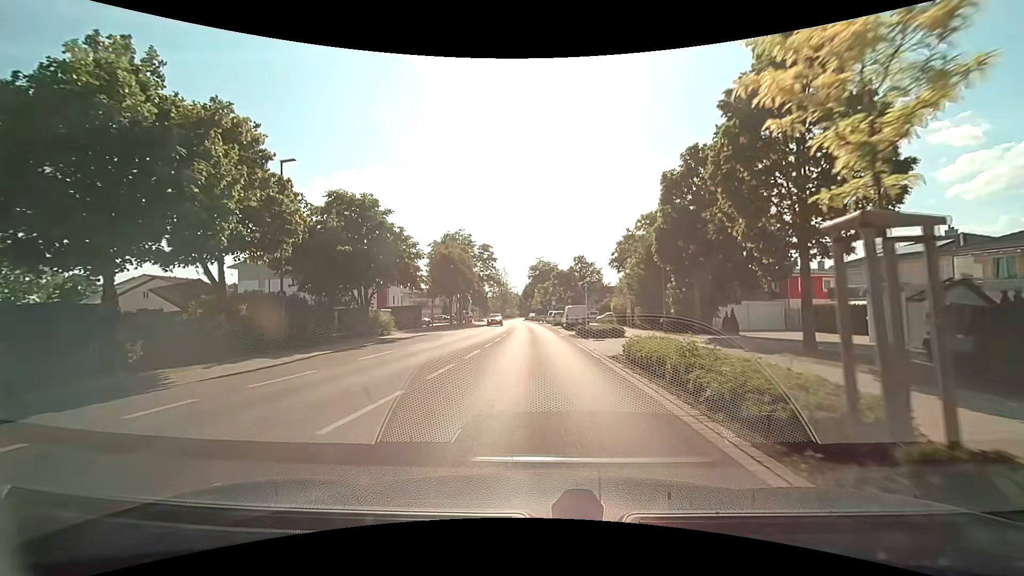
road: tertiary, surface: asphalt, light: Day
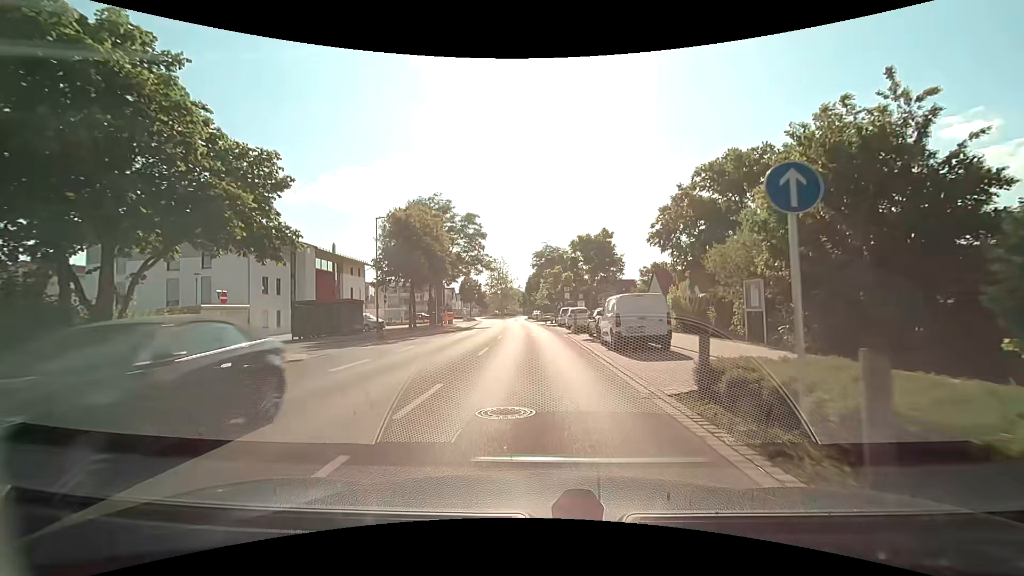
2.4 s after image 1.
(-0.2, +22.0) m; -1°
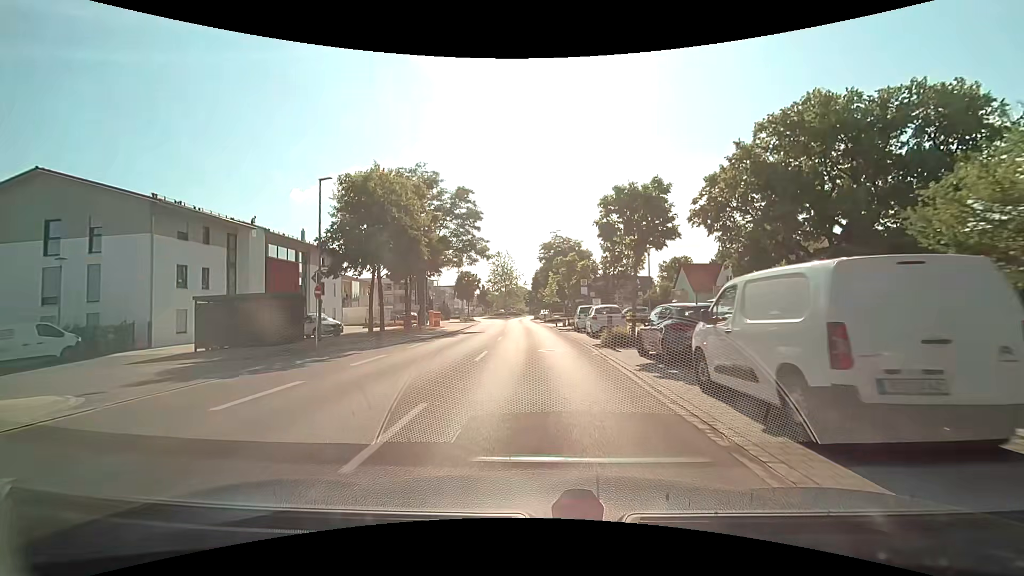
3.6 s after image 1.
(0.0, +11.1) m; 0°
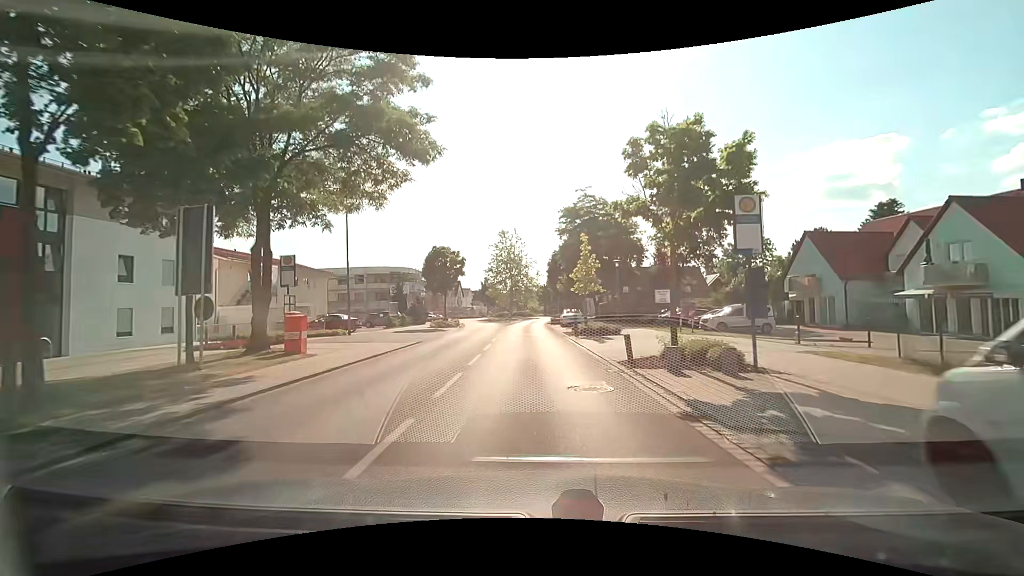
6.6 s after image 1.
(-0.5, +28.2) m; -2°
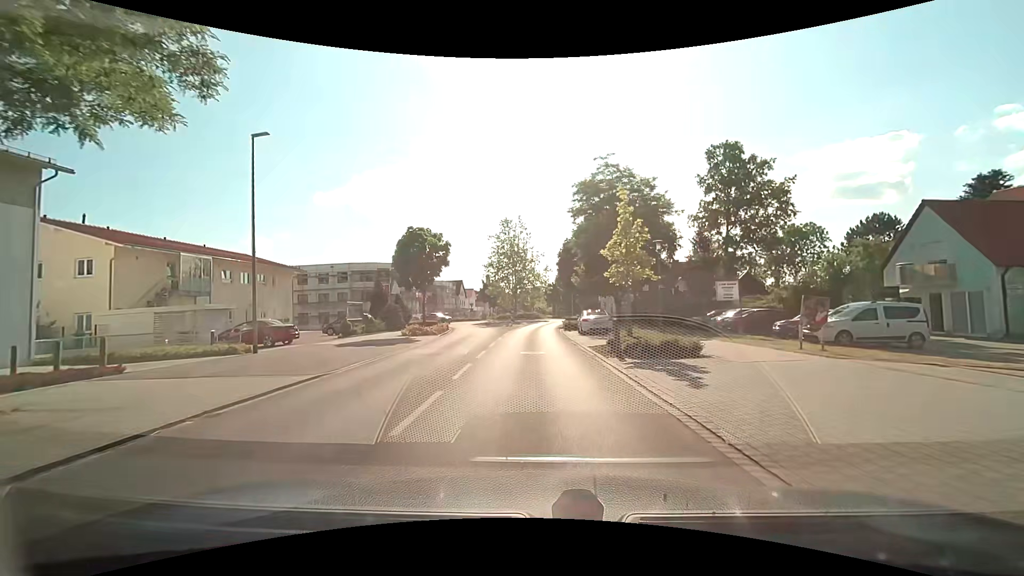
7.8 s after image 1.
(-0.1, +11.2) m; 0°
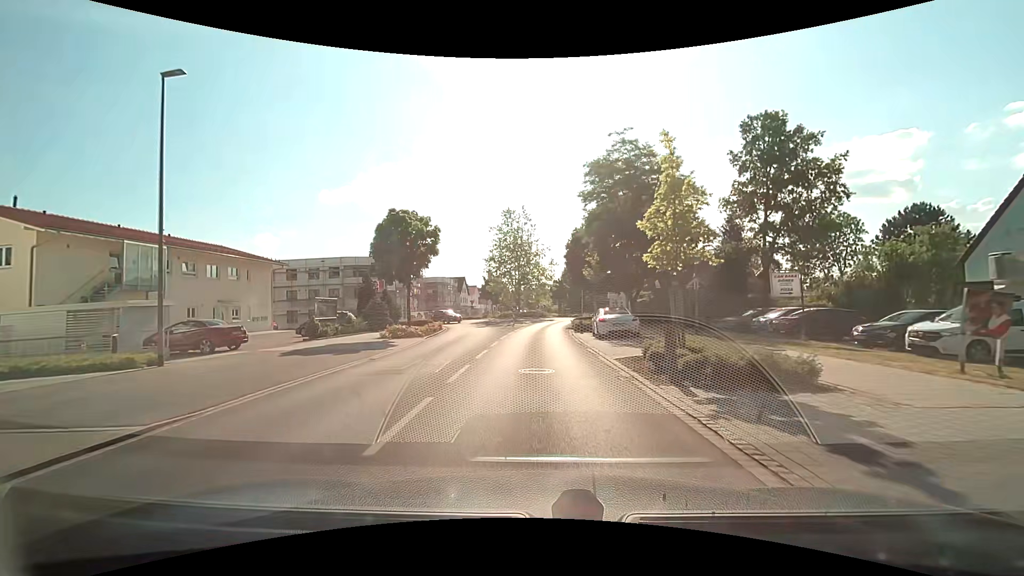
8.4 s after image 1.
(-0.1, +5.4) m; -1°
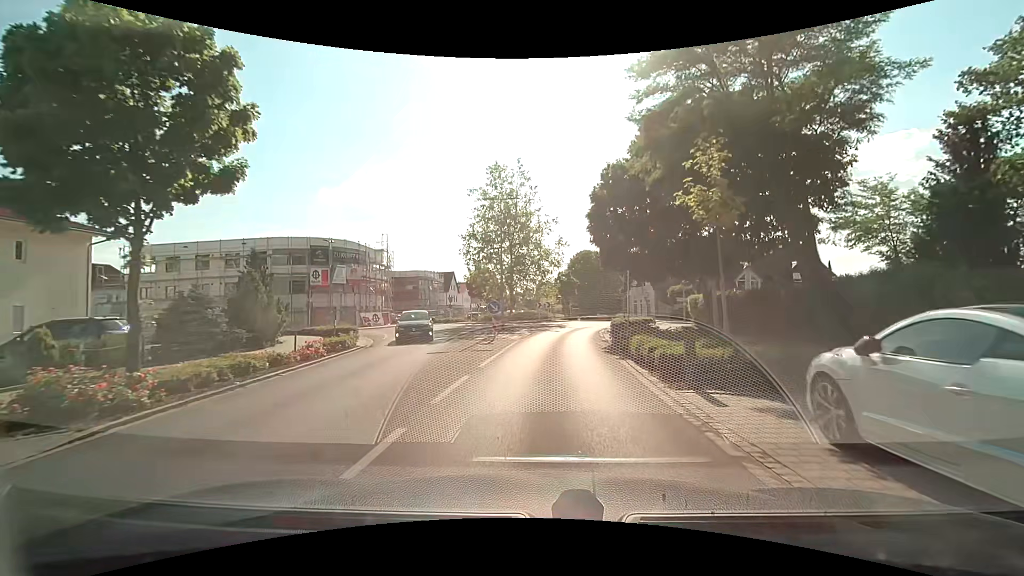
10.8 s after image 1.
(-0.2, +20.0) m; 0°
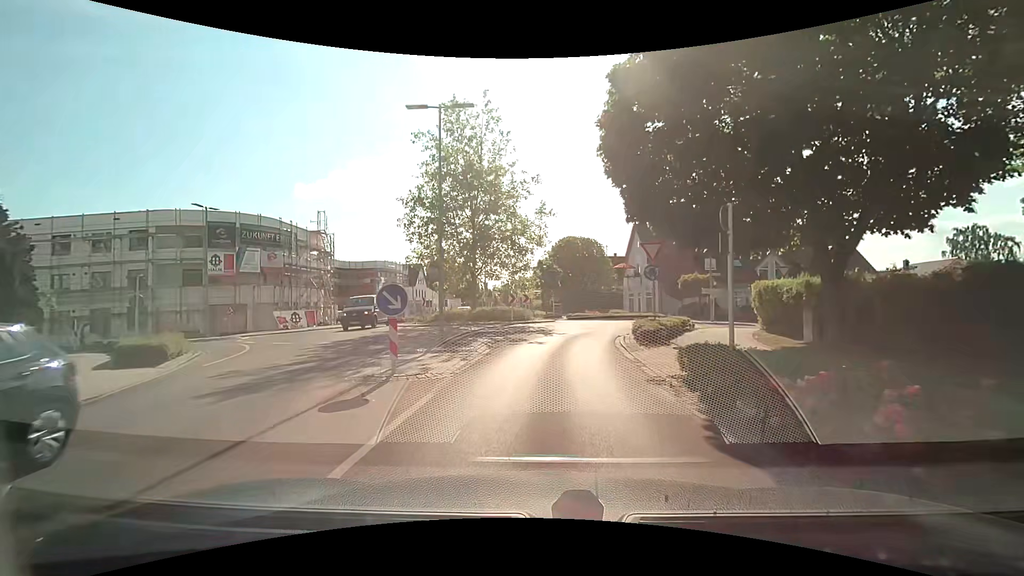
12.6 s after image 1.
(+0.2, +12.7) m; +2°
(0, +10) (+1, +20) (+4, +30) (+3, +39) (0, +49) (-2, +59) (-3, +69) (-4, +79) (-5, +89) (-6, +99) m
